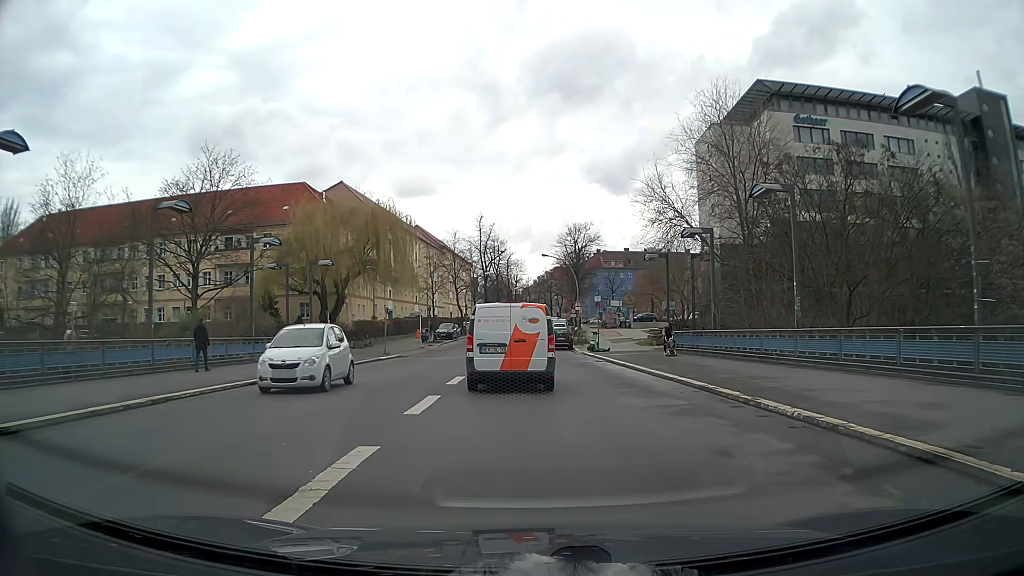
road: secondary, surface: asphalt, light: Day
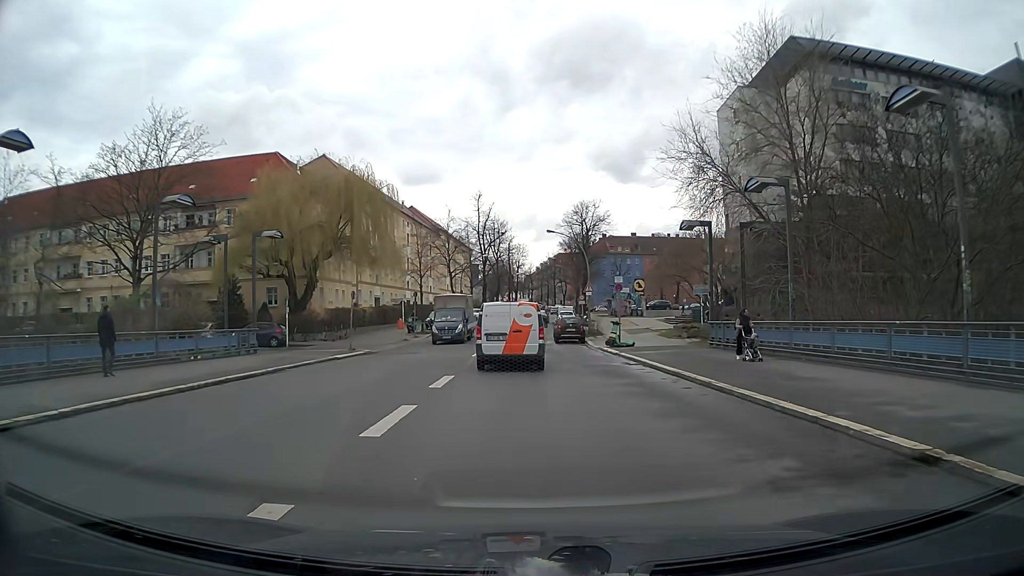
(-0.1, +8.9) m; -1°
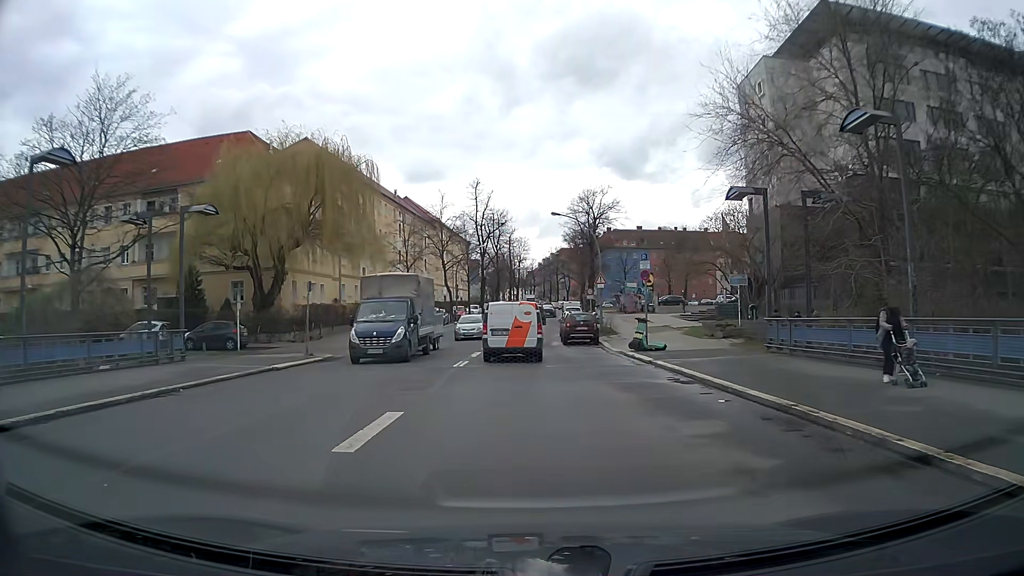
(0.0, +7.1) m; 0°
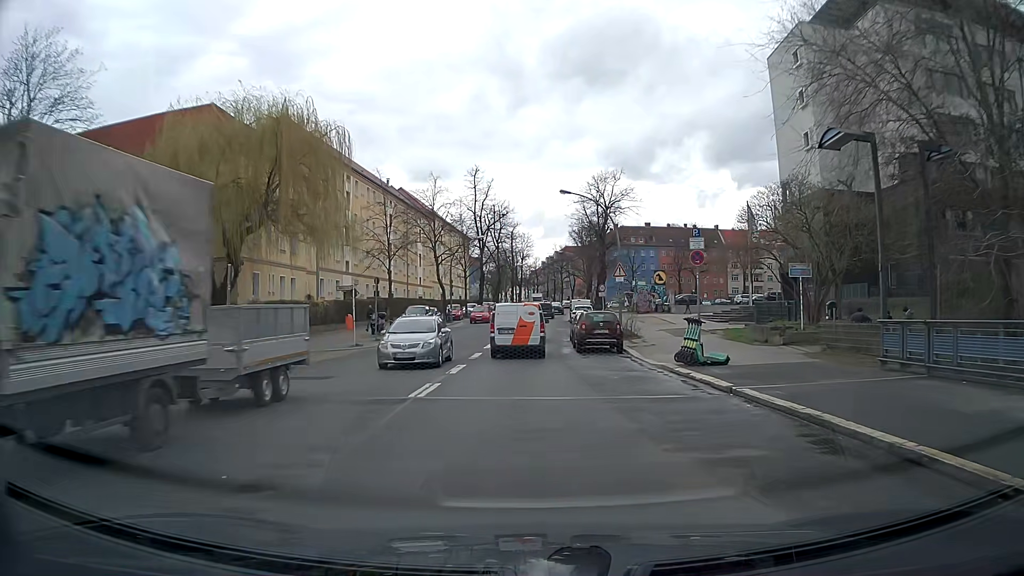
(0.0, +7.8) m; 0°
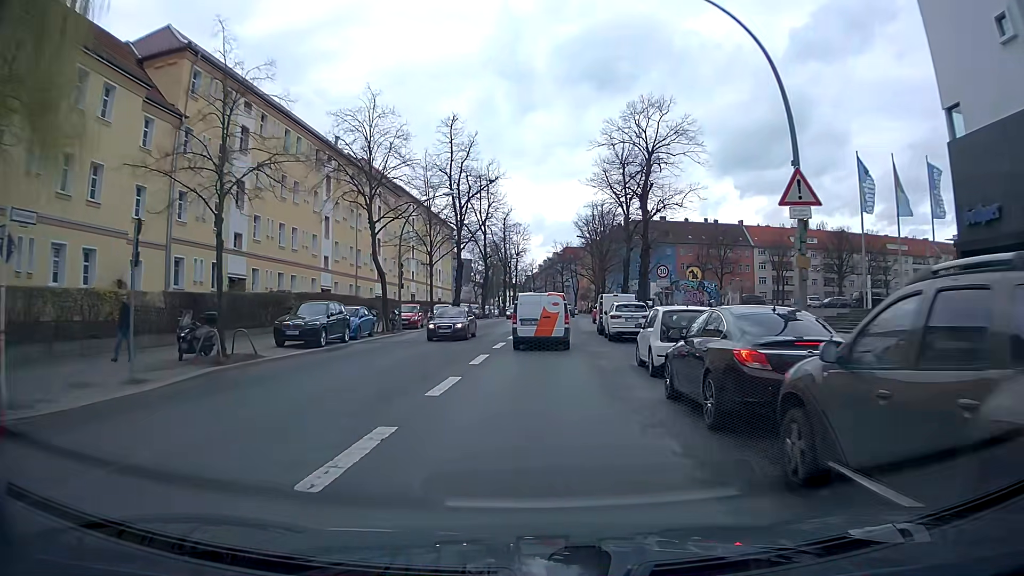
(-0.1, +24.4) m; +1°
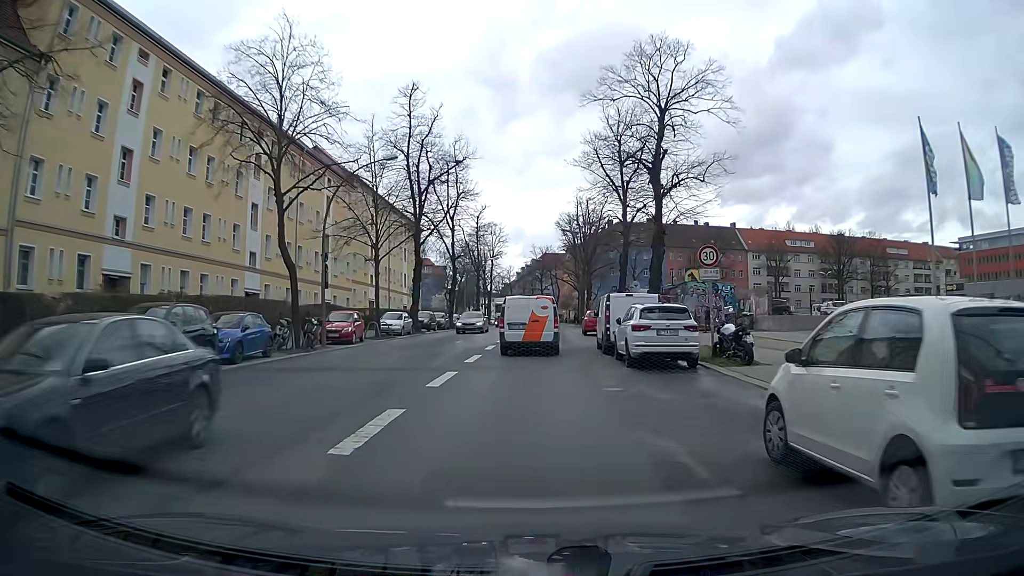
(+0.1, +10.7) m; +1°
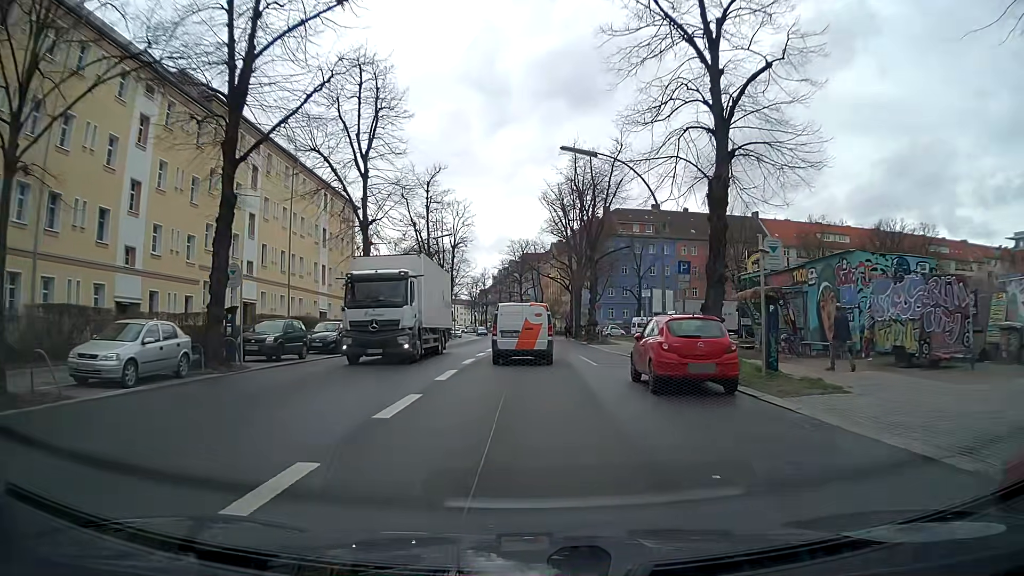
(+0.5, +27.6) m; +1°
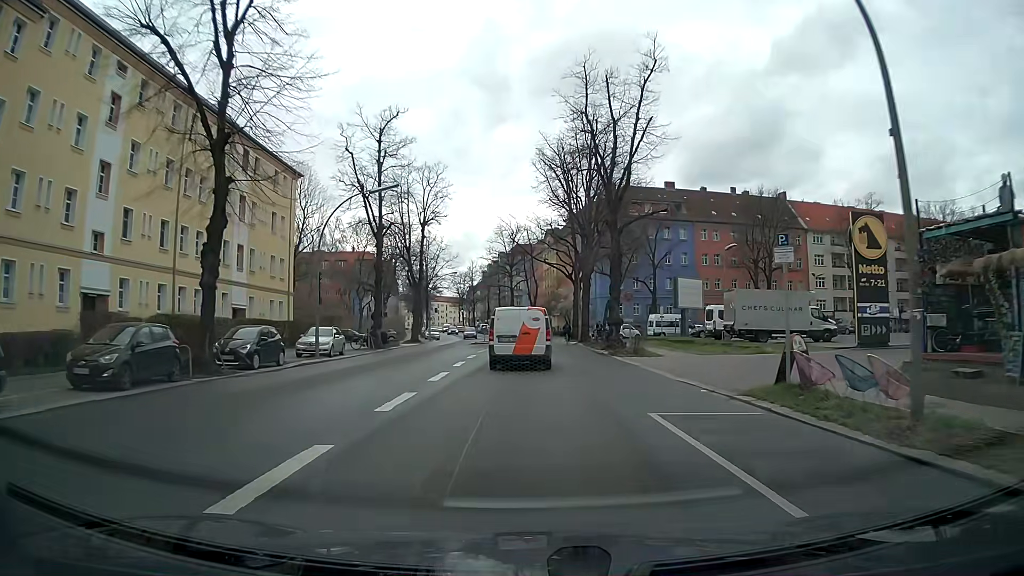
(+0.1, +17.0) m; +1°
(0, +10) (0, +20) (0, +30) (0, +40) (0, +50) (-1, +60) (-2, +70) (-4, +80) (-5, +90) (-7, +99) m
